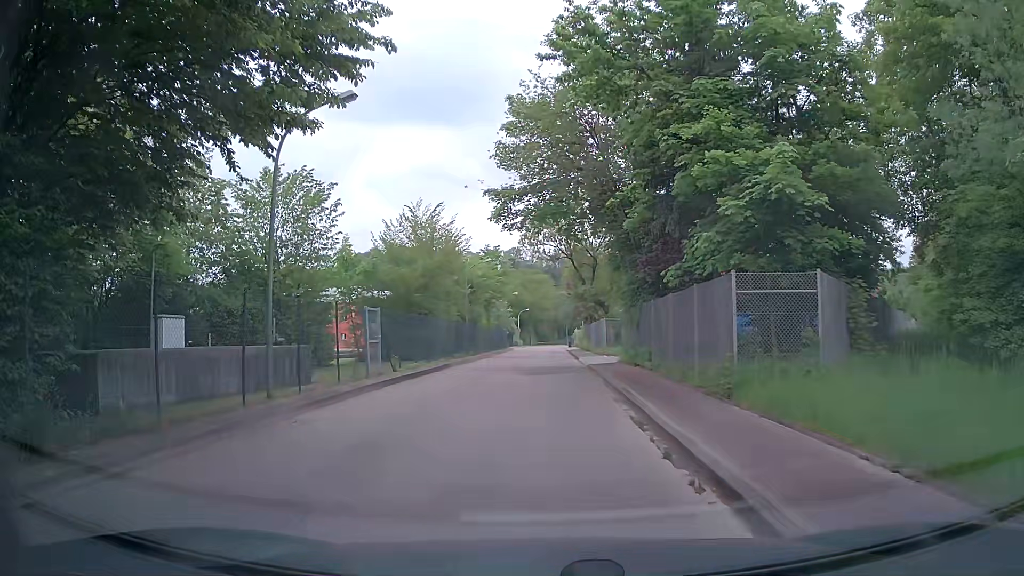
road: tertiary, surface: asphalt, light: Day
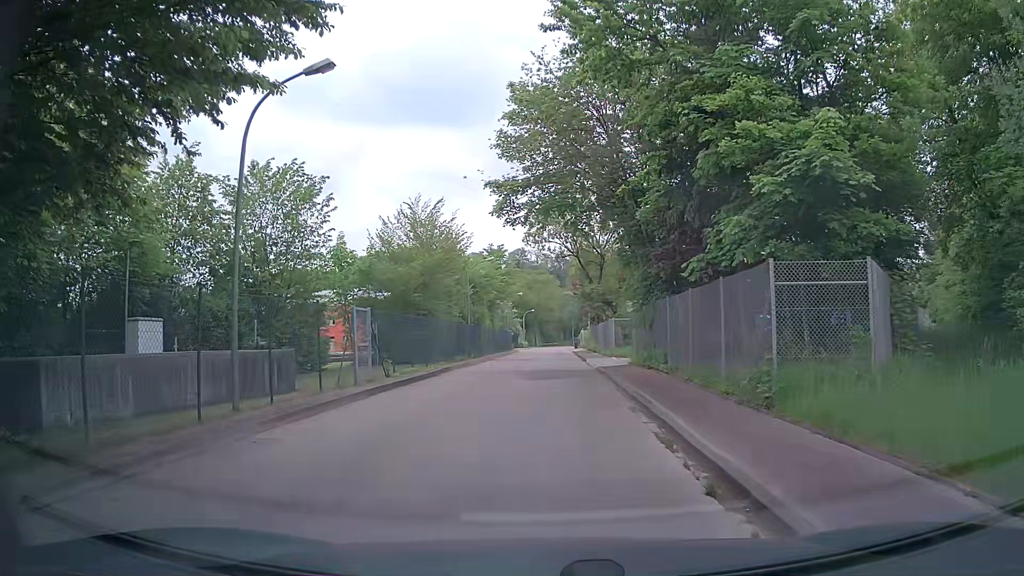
(0.0, +1.7) m; 0°
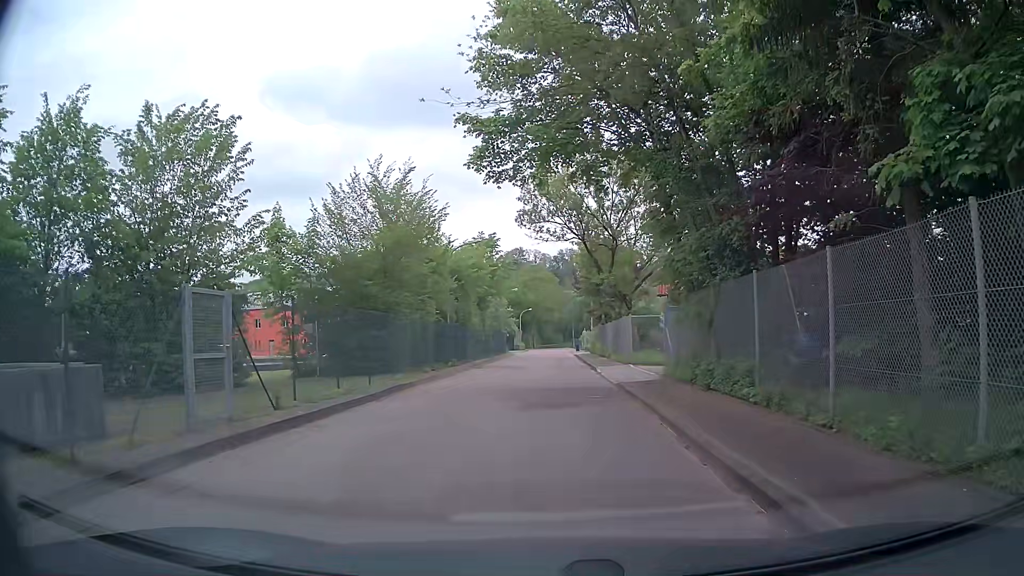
(-0.1, +8.0) m; -2°
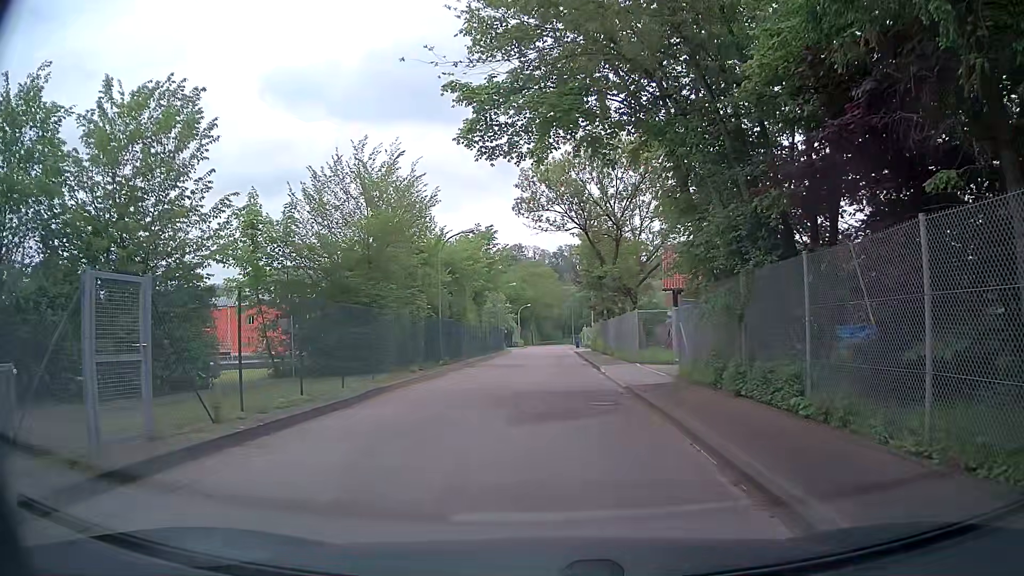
(0.0, +2.2) m; +1°
